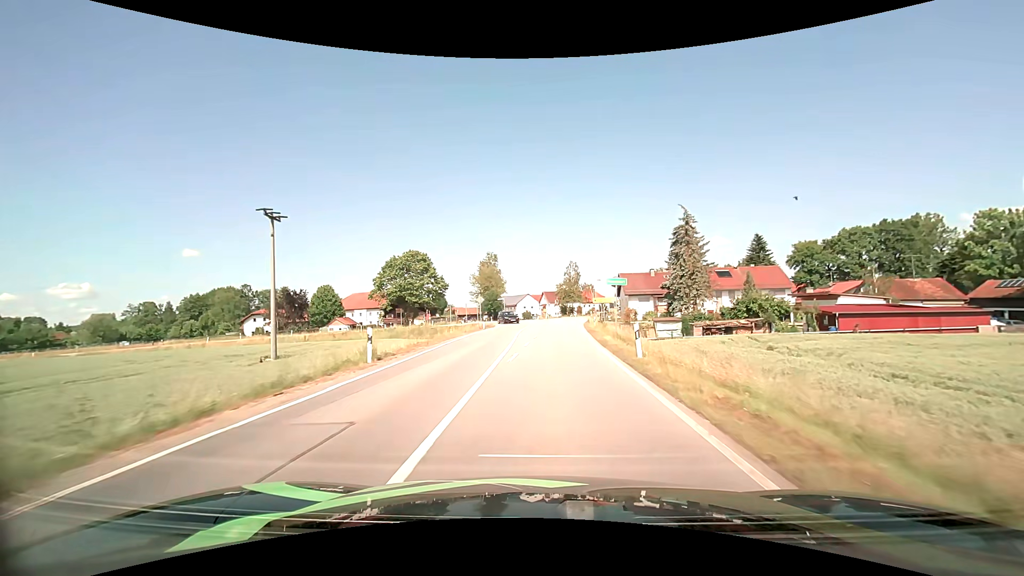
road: secondary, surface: asphalt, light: Day
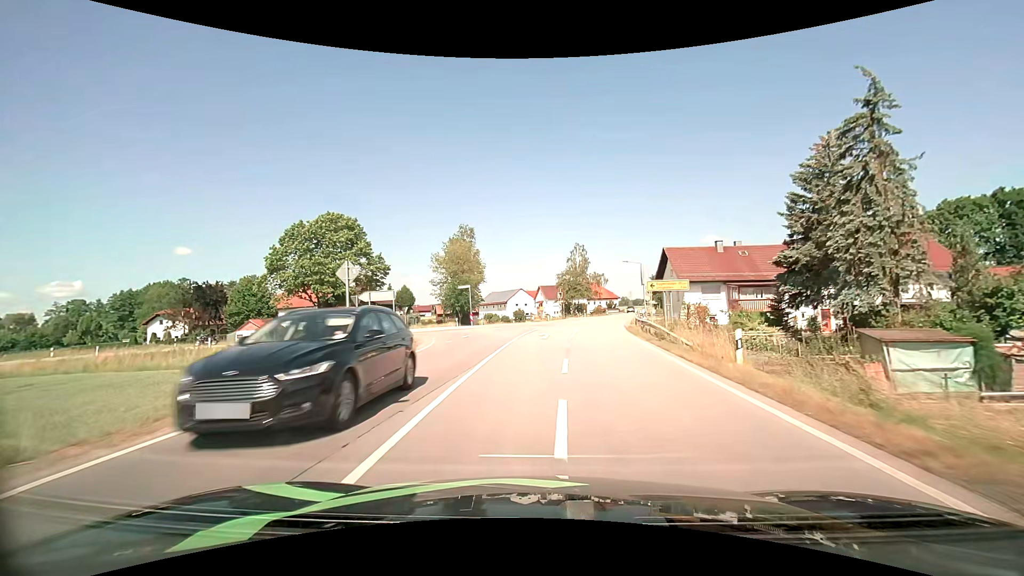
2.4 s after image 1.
(+0.1, +32.4) m; 0°
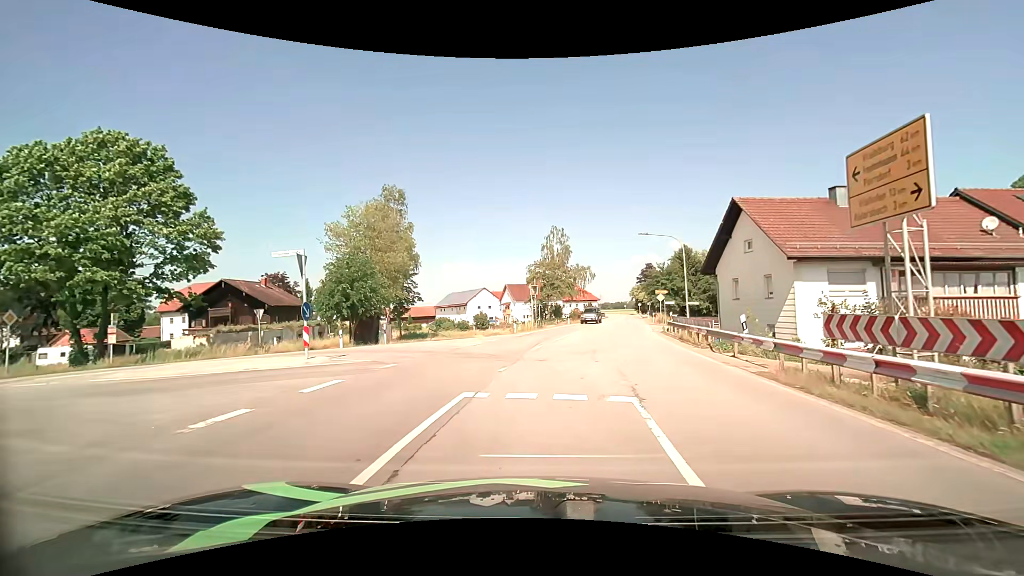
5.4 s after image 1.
(+0.5, +24.5) m; +4°
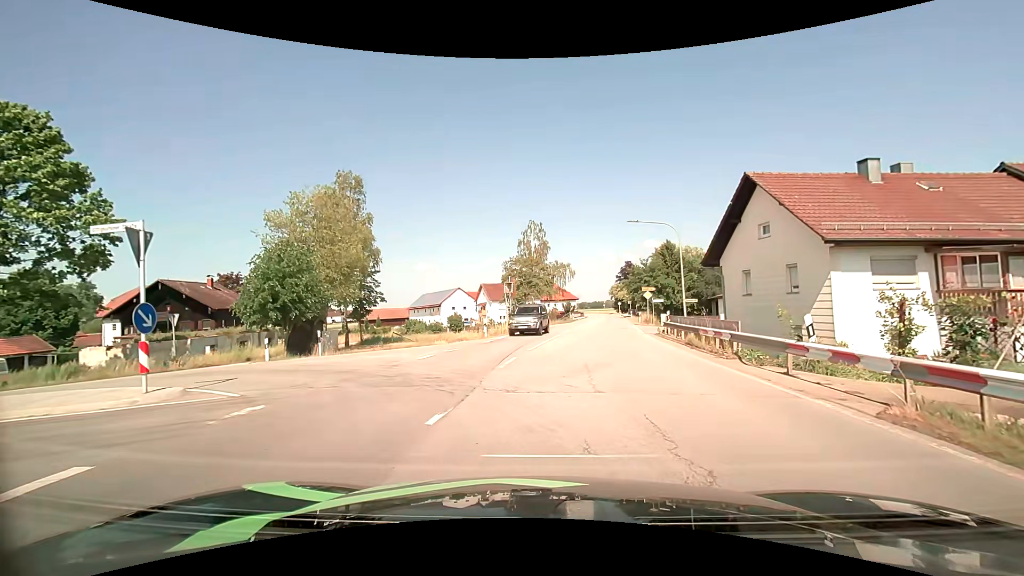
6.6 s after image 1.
(+0.1, +5.0) m; +2°
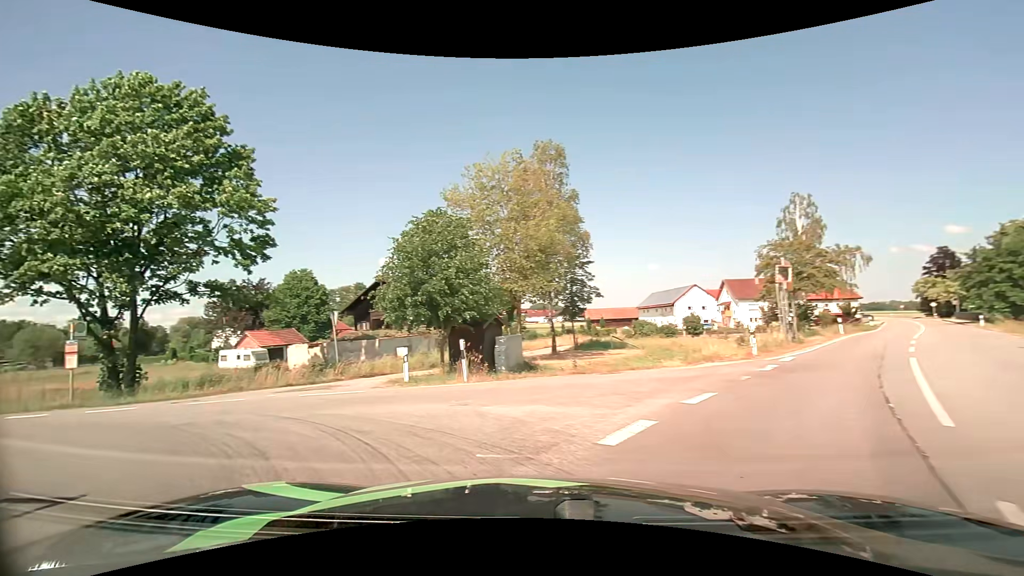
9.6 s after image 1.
(-1.0, +10.5) m; -25°
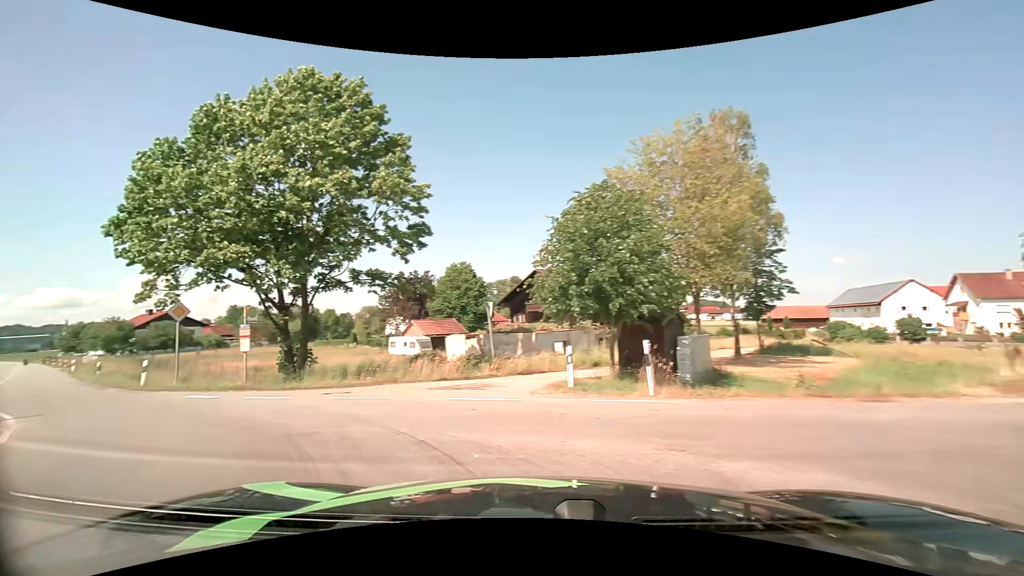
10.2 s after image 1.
(-0.4, +2.9) m; -17°
(-4, +9) (-12, +15) (-20, +21) (-28, +27) (-35, +34) (-42, +41) (-50, +48) (-57, +54) (-64, +61) (-72, +68) m
